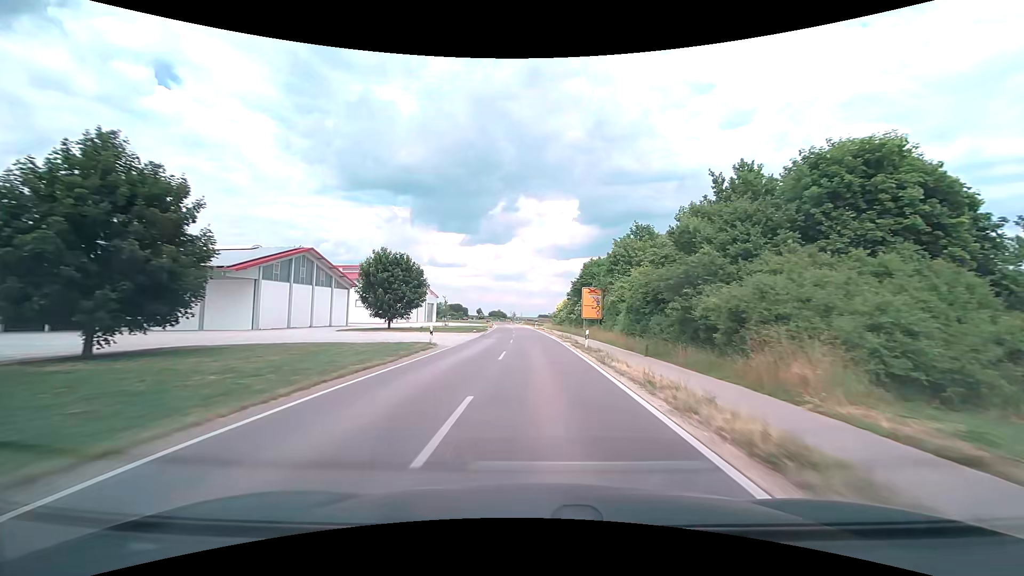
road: tertiary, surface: asphalt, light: Day
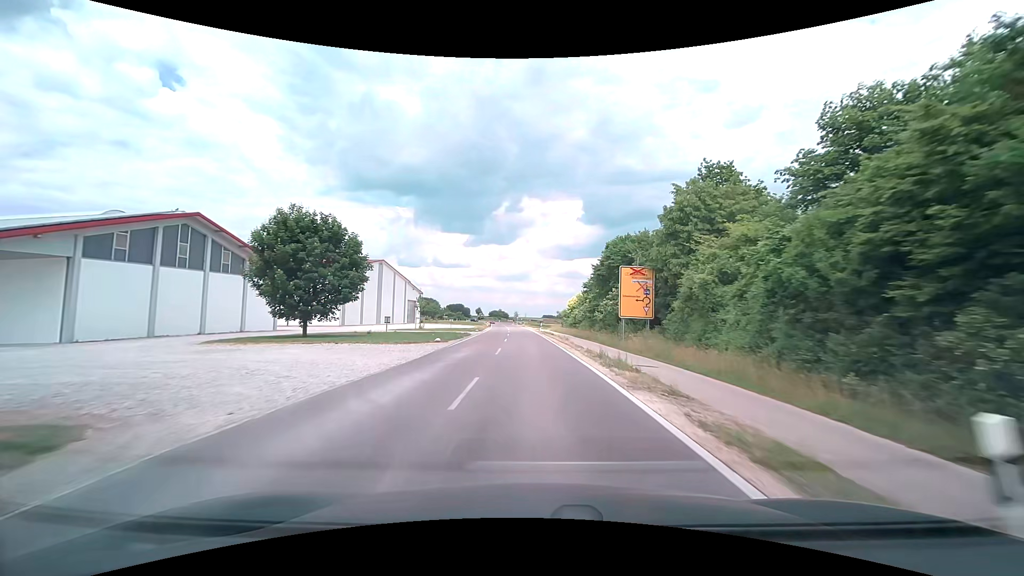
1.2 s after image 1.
(-0.1, +21.3) m; 0°
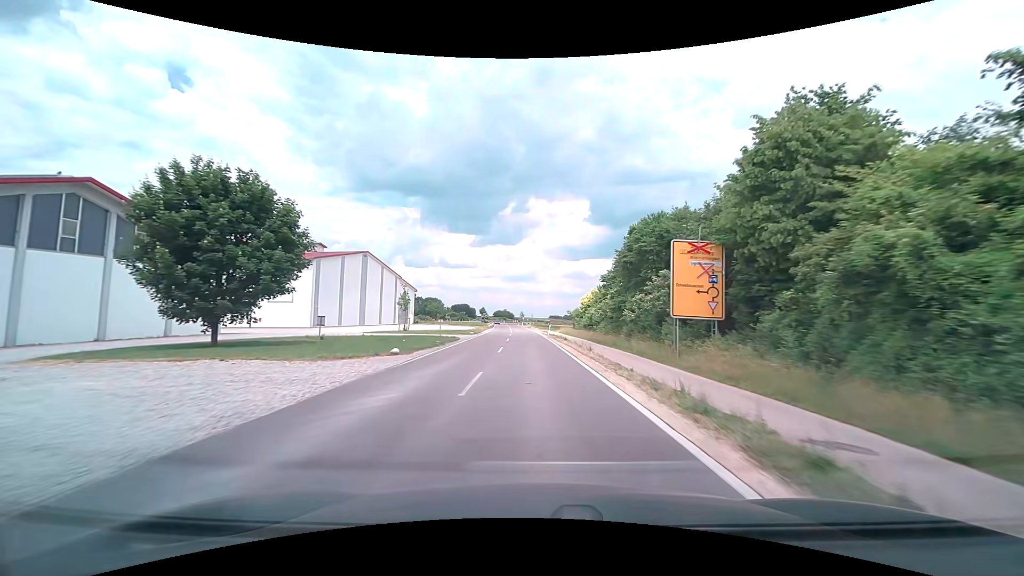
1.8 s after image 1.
(-0.1, +10.5) m; -1°
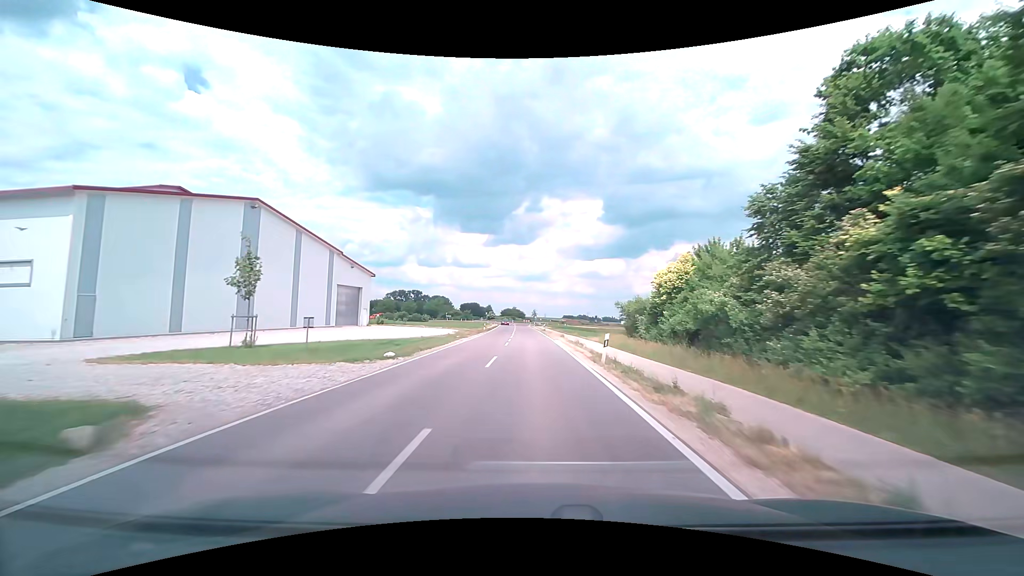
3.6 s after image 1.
(-0.5, +30.9) m; -2°
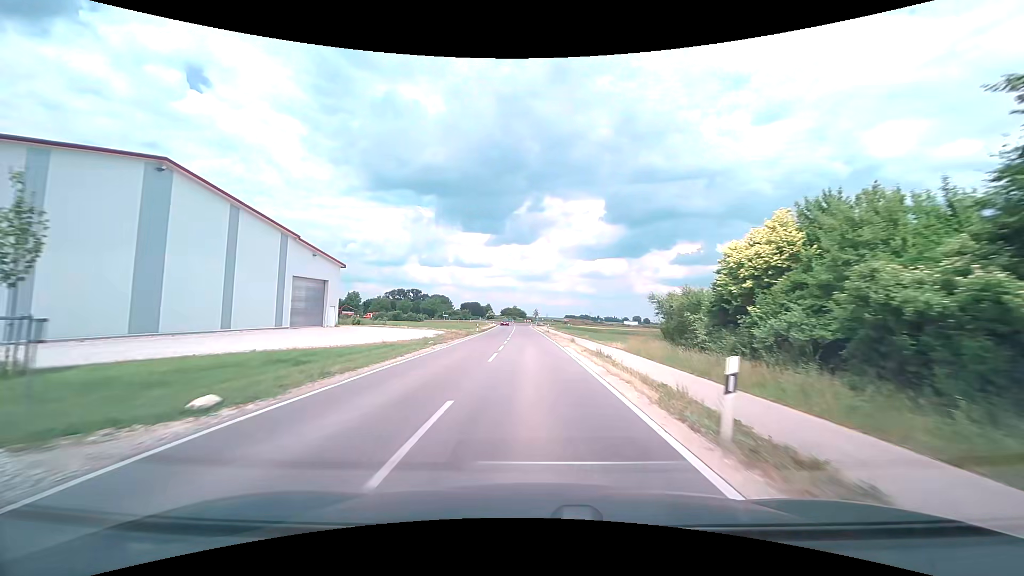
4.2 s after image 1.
(0.0, +10.1) m; 0°
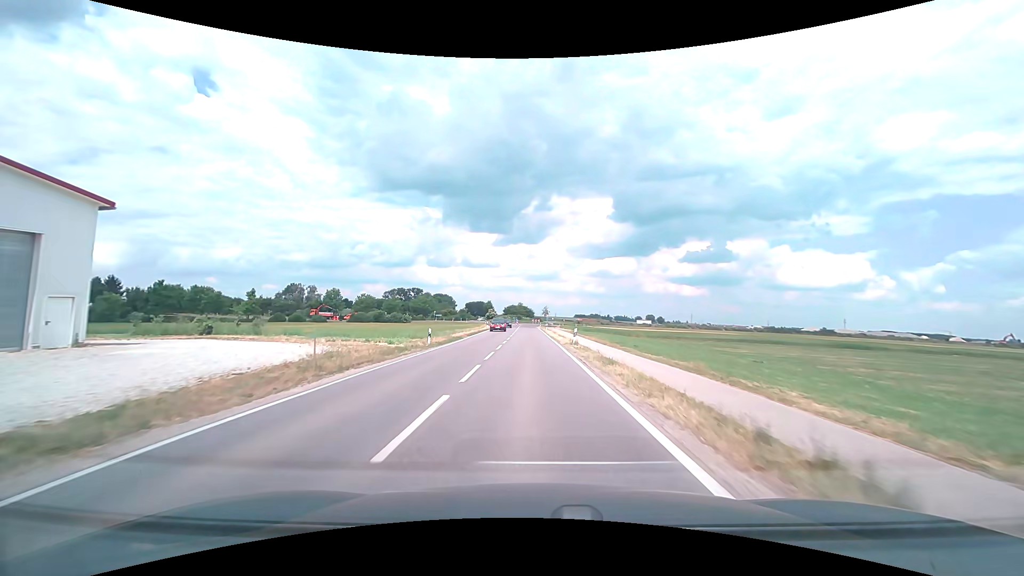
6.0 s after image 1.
(-0.2, +29.1) m; -1°
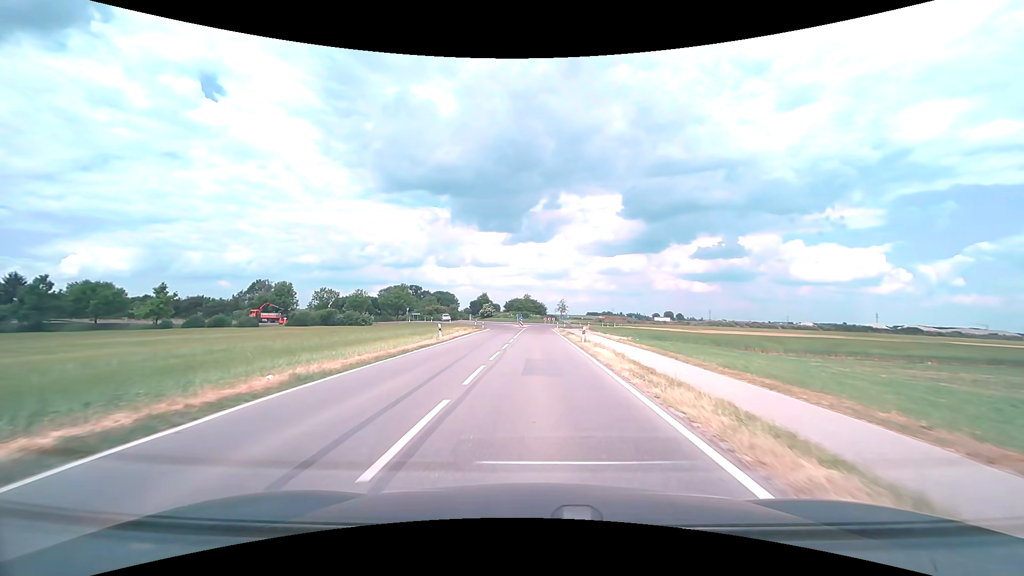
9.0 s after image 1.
(-0.6, +42.1) m; -1°
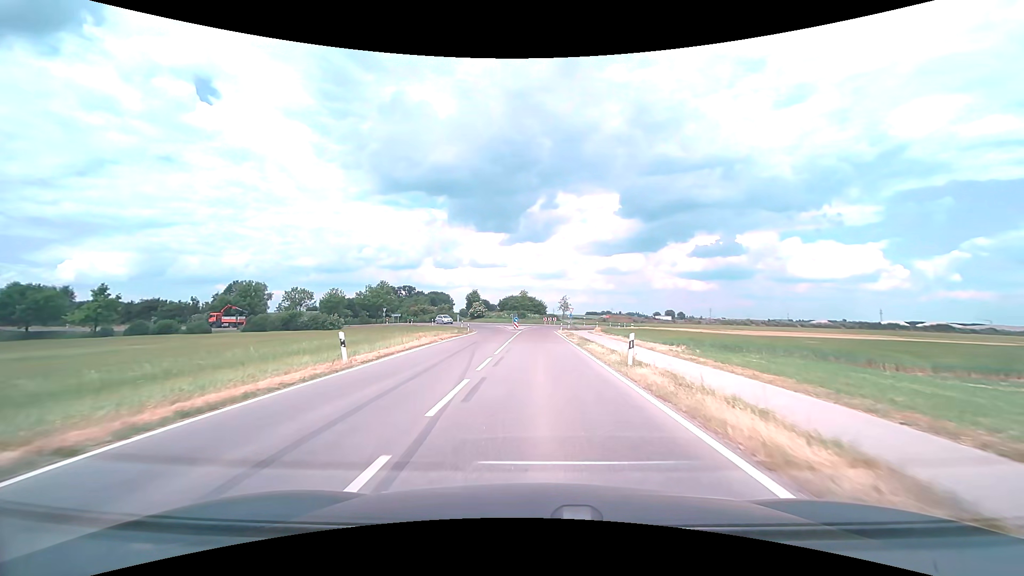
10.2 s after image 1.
(0.0, +15.0) m; 0°
(0, +10) (0, +20) (0, +30) (0, +40) (0, +50) (0, +60) (+1, +70) (+3, +80) (+8, +88) (+13, +97) m
